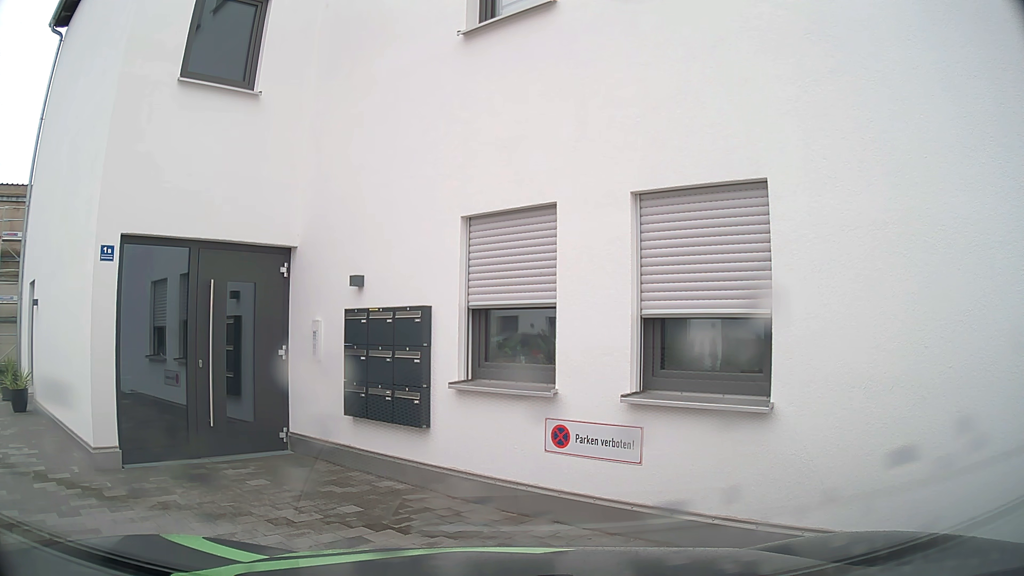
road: tertiary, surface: asphalt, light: Day
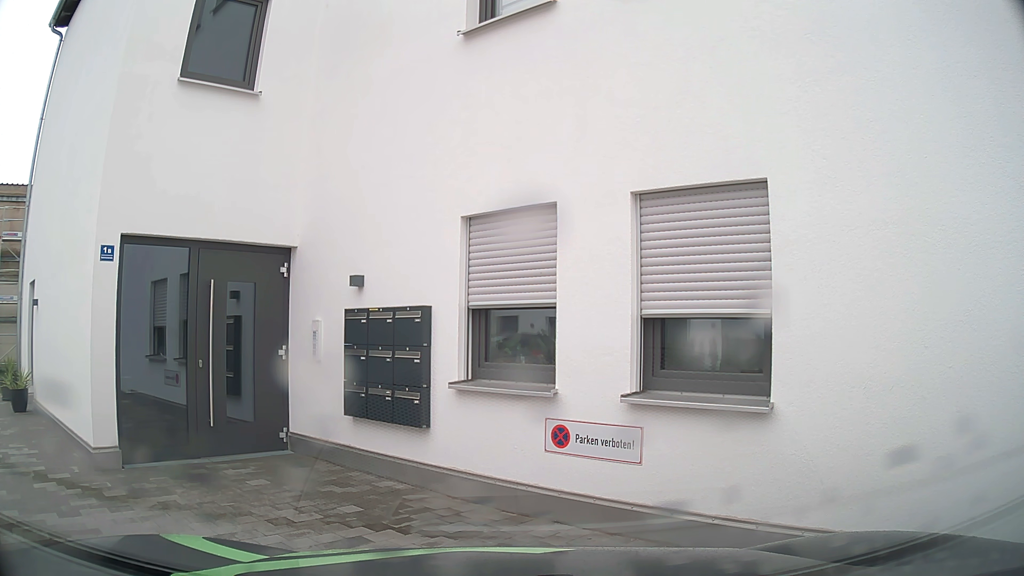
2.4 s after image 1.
(0.0, 0.0) m; 0°
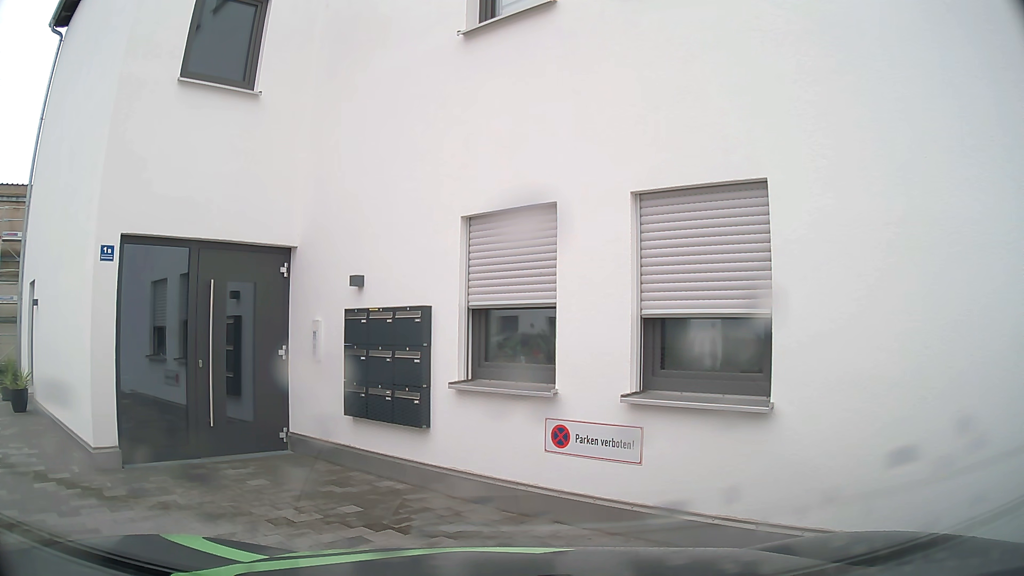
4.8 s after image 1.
(0.0, 0.0) m; 0°
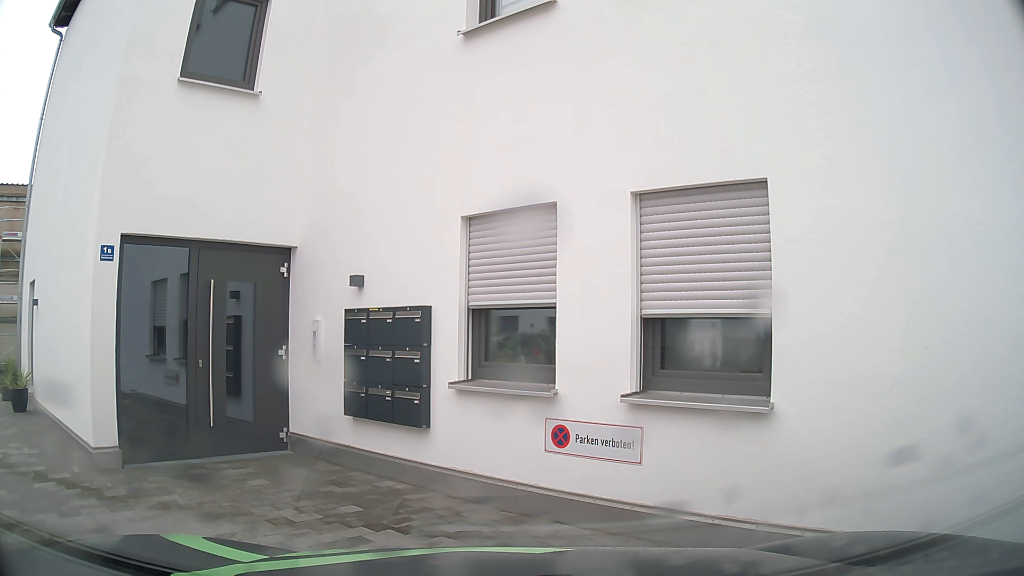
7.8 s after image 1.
(0.0, 0.0) m; 0°
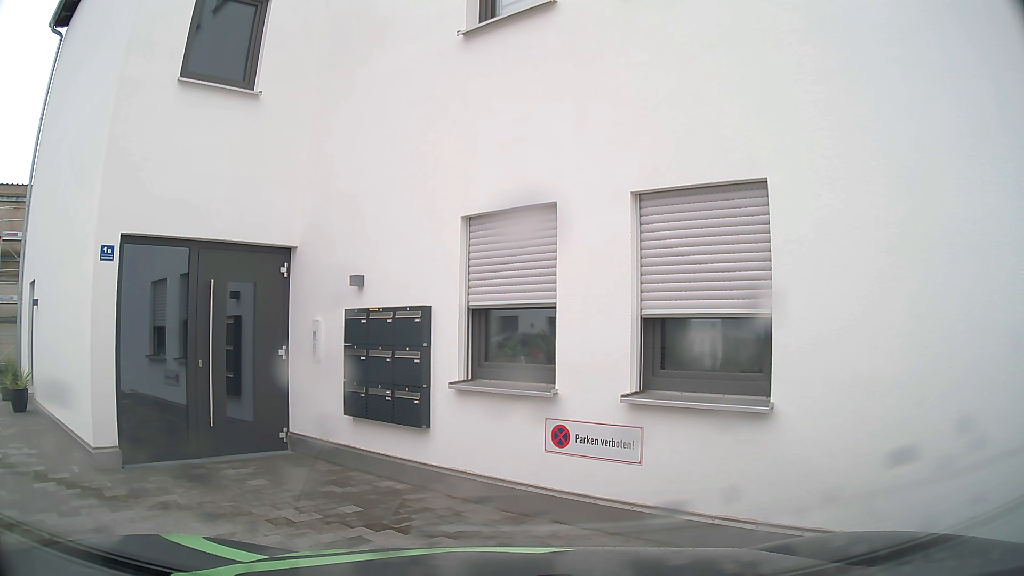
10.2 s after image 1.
(0.0, 0.0) m; 0°
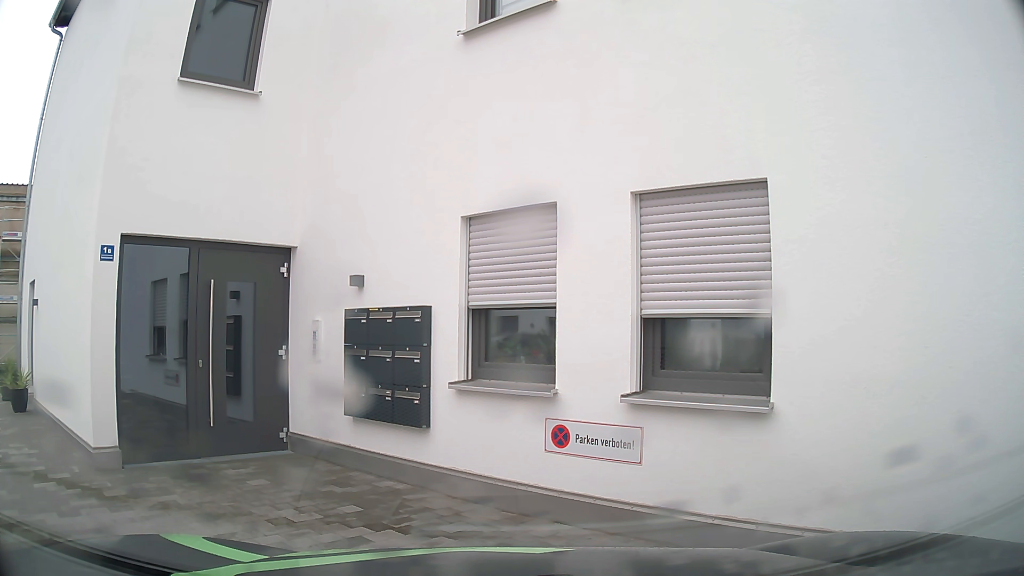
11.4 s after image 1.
(0.0, 0.0) m; 0°
